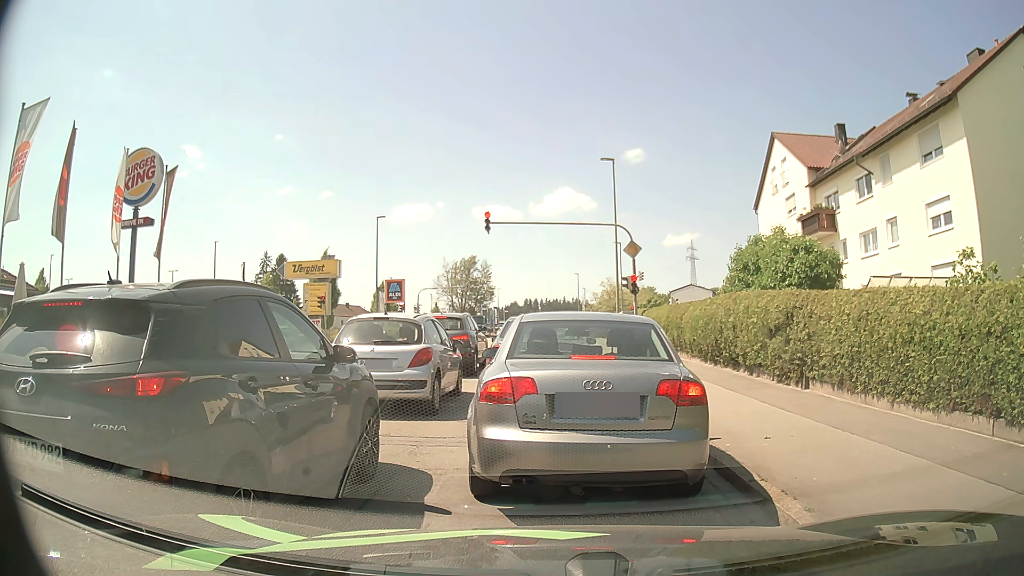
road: tertiary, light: Day
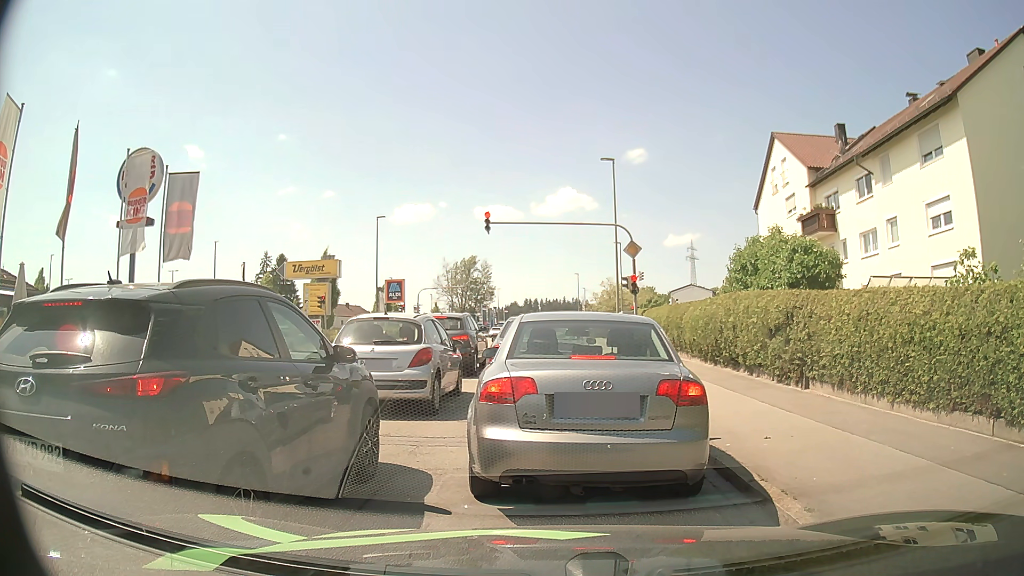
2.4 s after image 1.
(0.0, 0.0) m; 0°
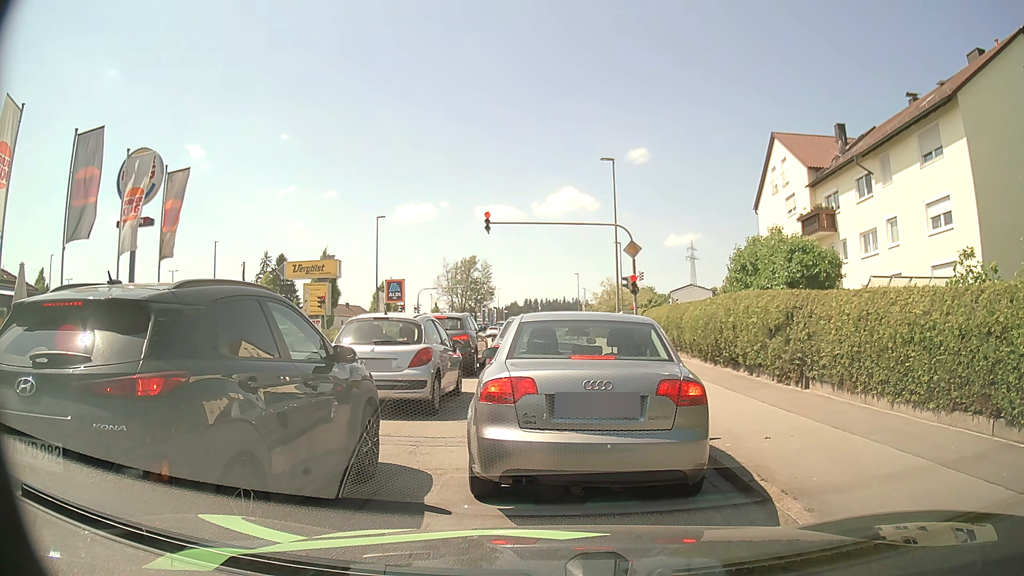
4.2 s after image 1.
(0.0, 0.0) m; 0°
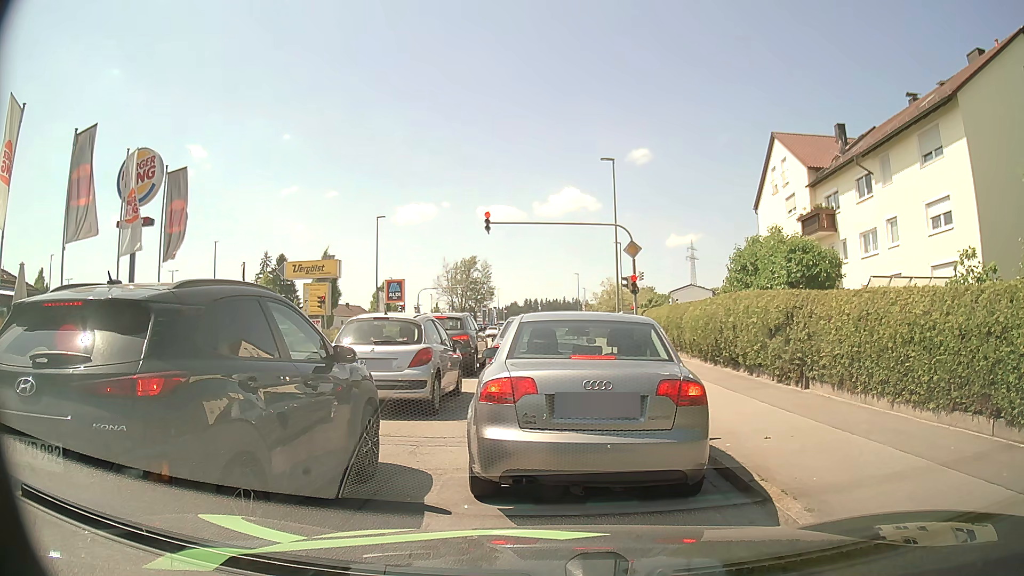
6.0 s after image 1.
(0.0, 0.0) m; 0°
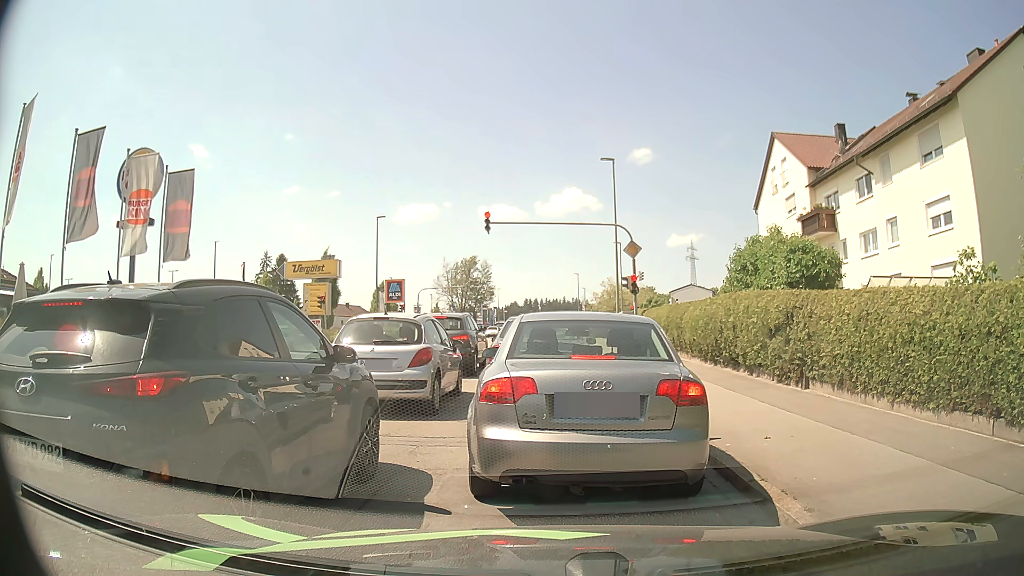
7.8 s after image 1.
(0.0, 0.0) m; 0°
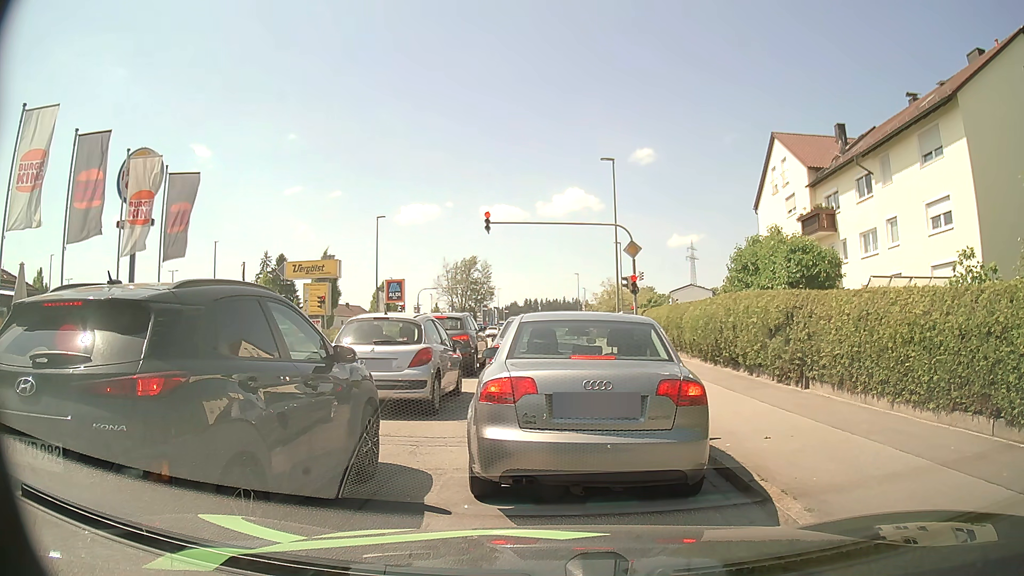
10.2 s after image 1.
(0.0, 0.0) m; 0°
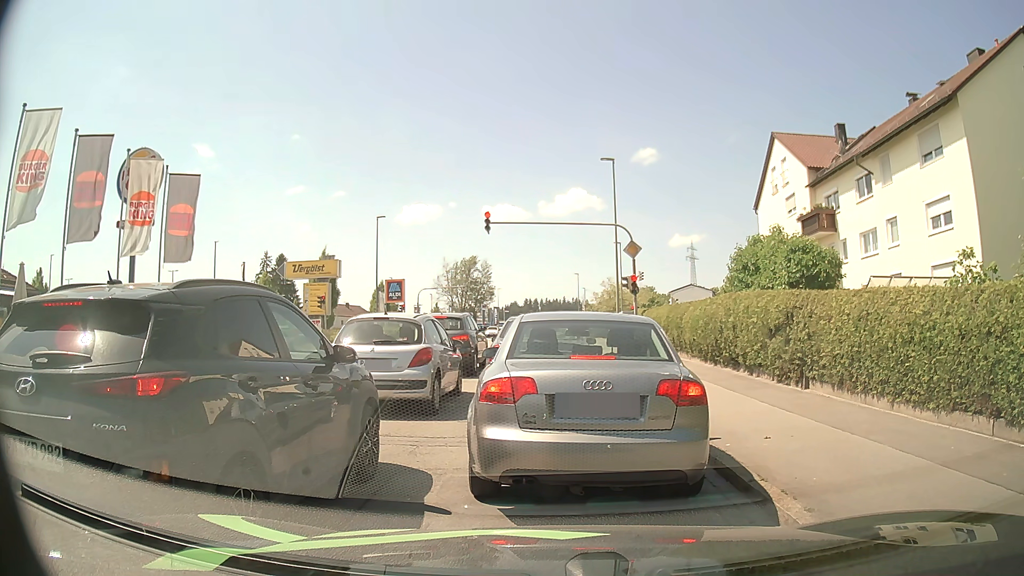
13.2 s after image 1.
(0.0, 0.0) m; 0°
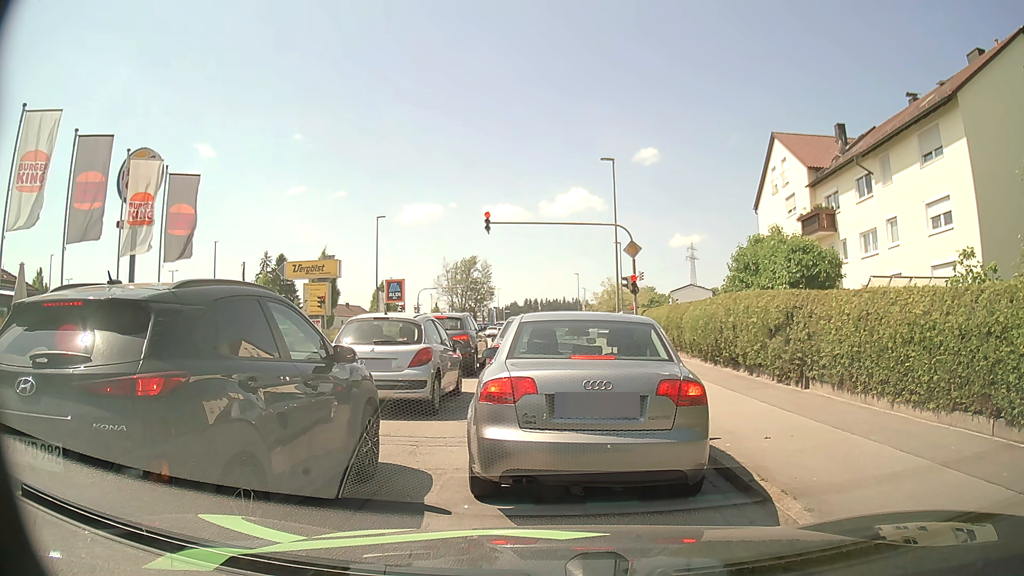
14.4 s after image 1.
(0.0, 0.0) m; 0°
